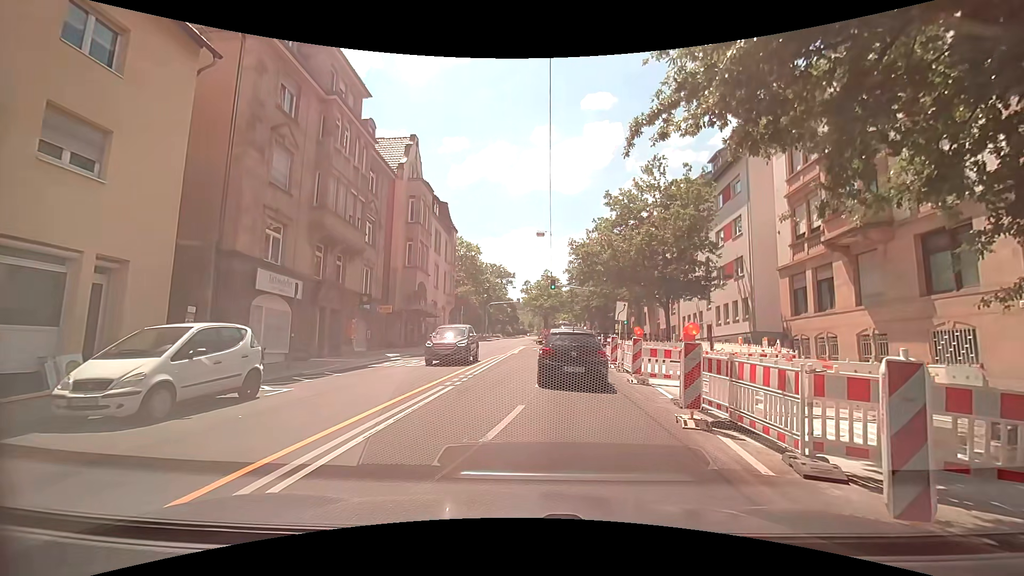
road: secondary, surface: asphalt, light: Day
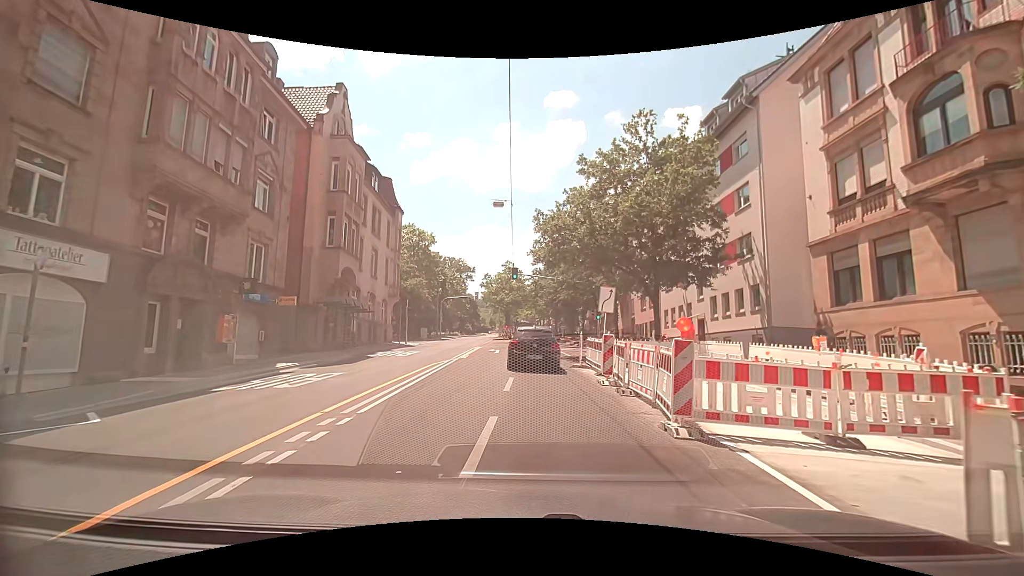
(+0.2, +7.8) m; +4°
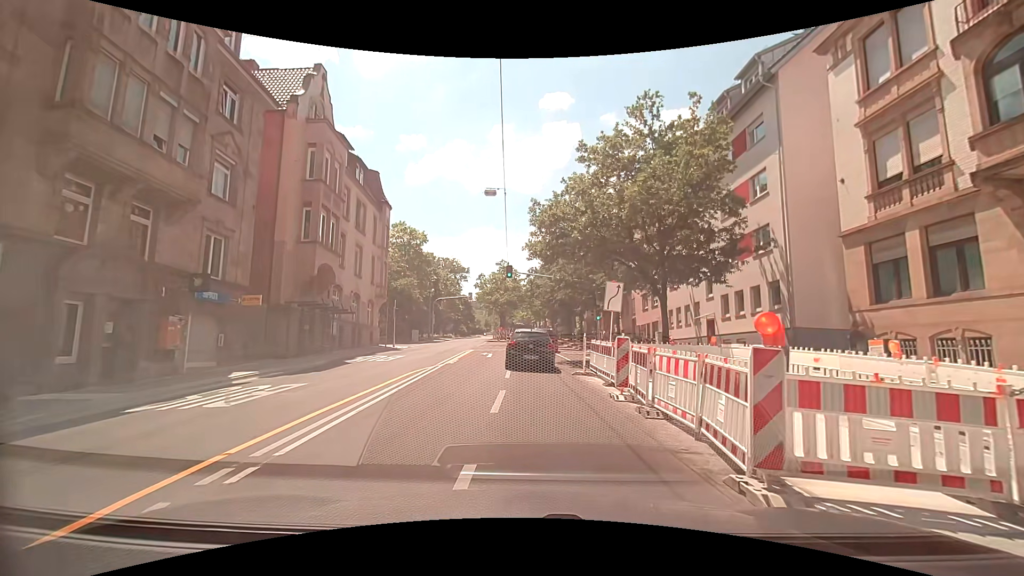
(0.0, +2.6) m; +1°
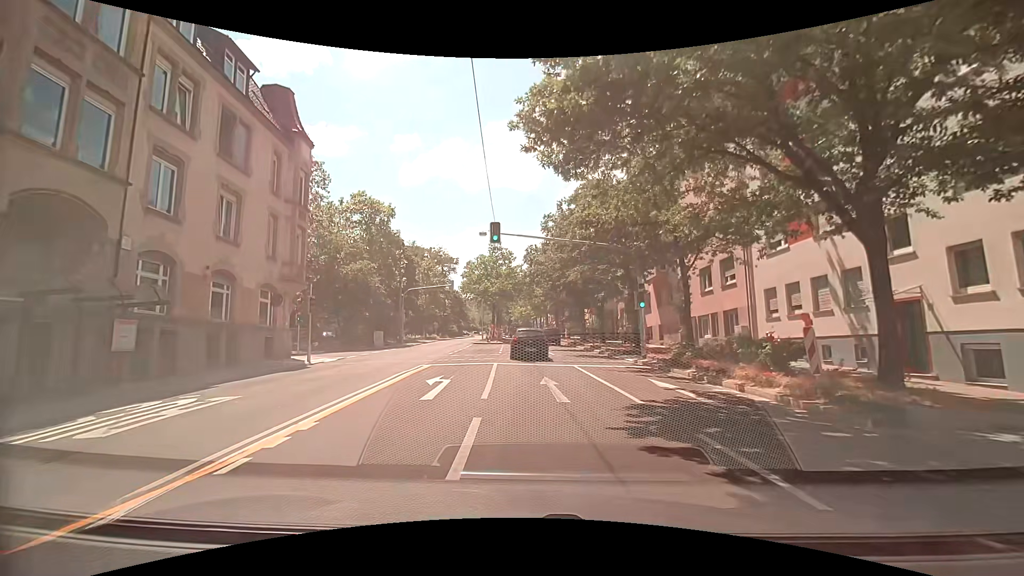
(0.0, +15.9) m; -1°
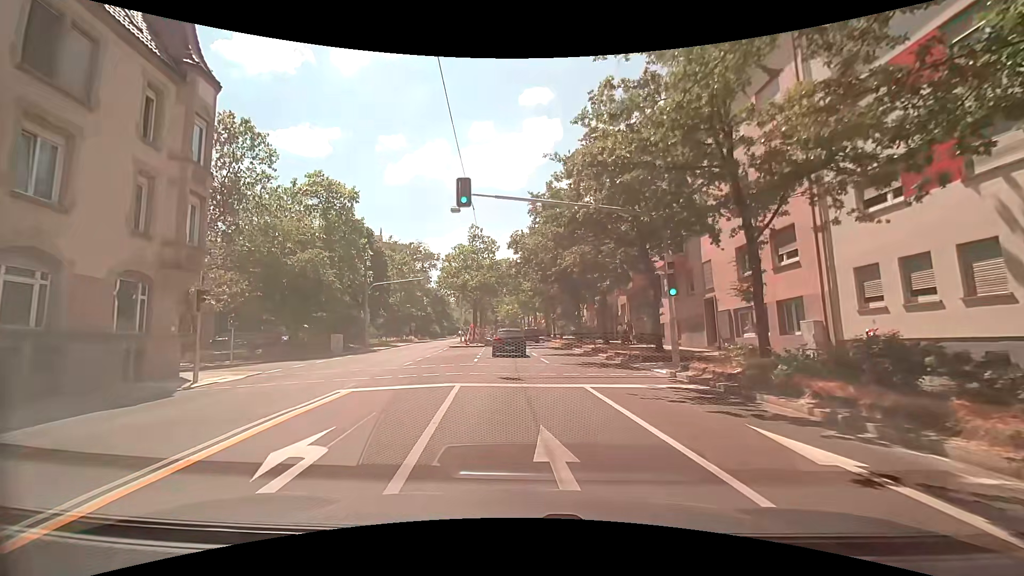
(+0.2, +7.4) m; +3°
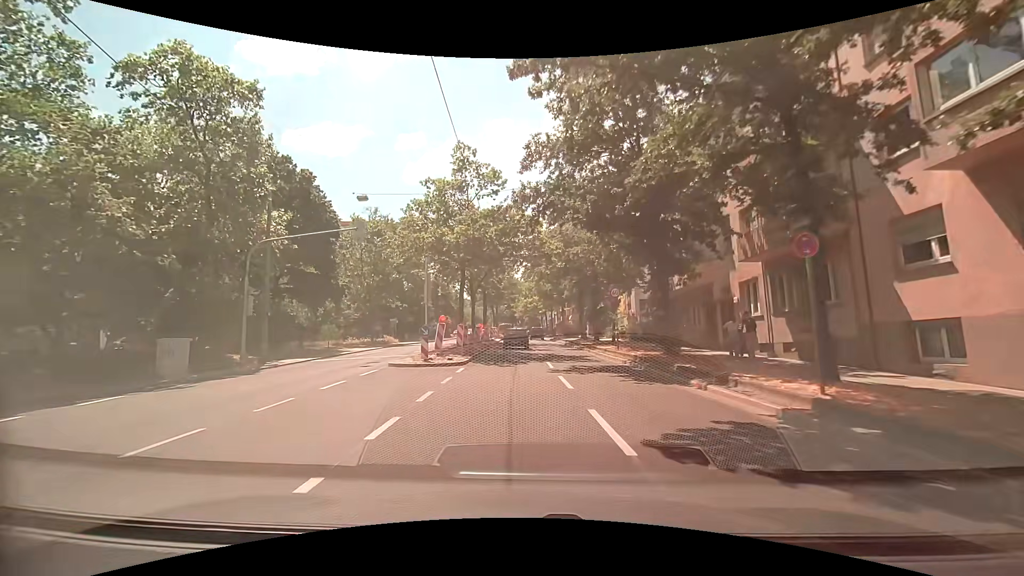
(-0.5, +21.5) m; -3°
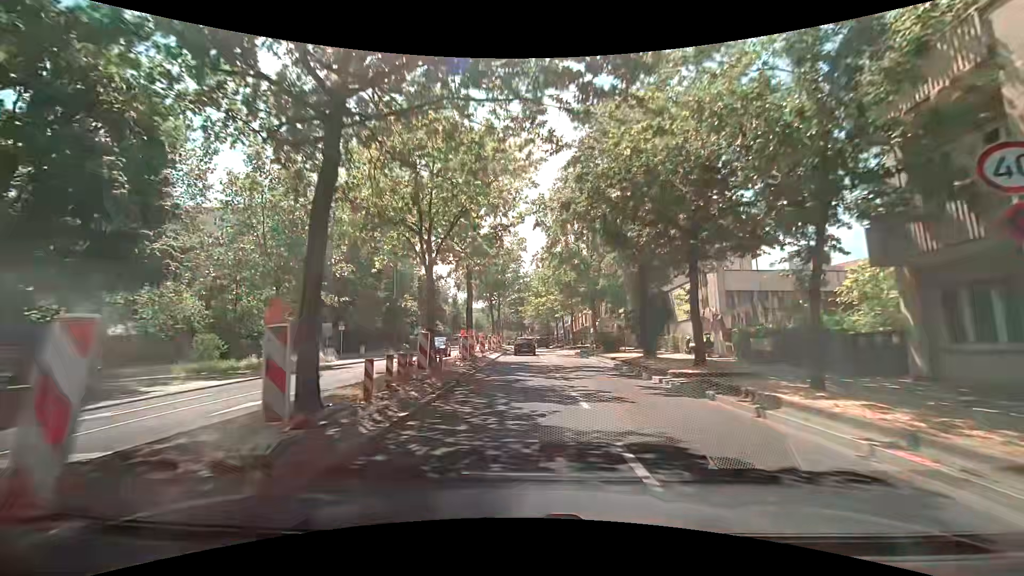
(-0.1, +20.4) m; 0°
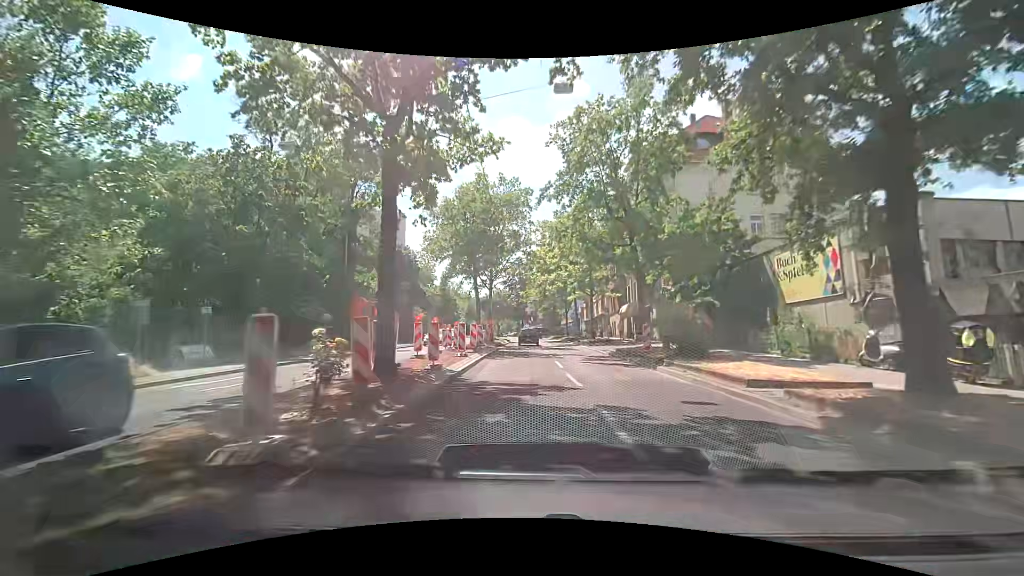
(-0.1, +16.6) m; -1°
(0, +10) (0, +20) (0, +30) (0, +40) (0, +50) (0, +60) (-1, +70) (-4, +79) (-8, +88) (-15, +96) m
